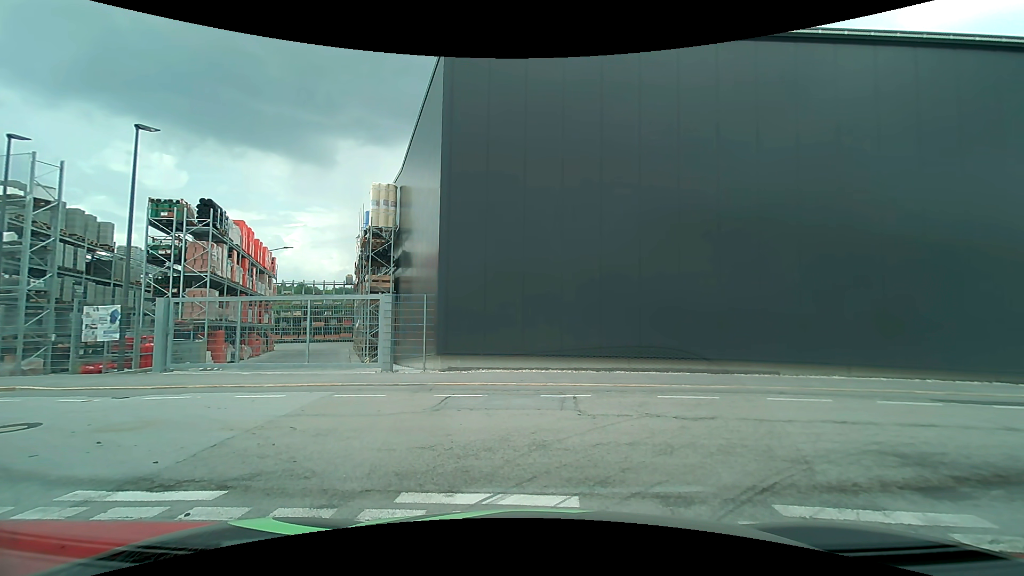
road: tertiary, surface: asphalt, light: Day
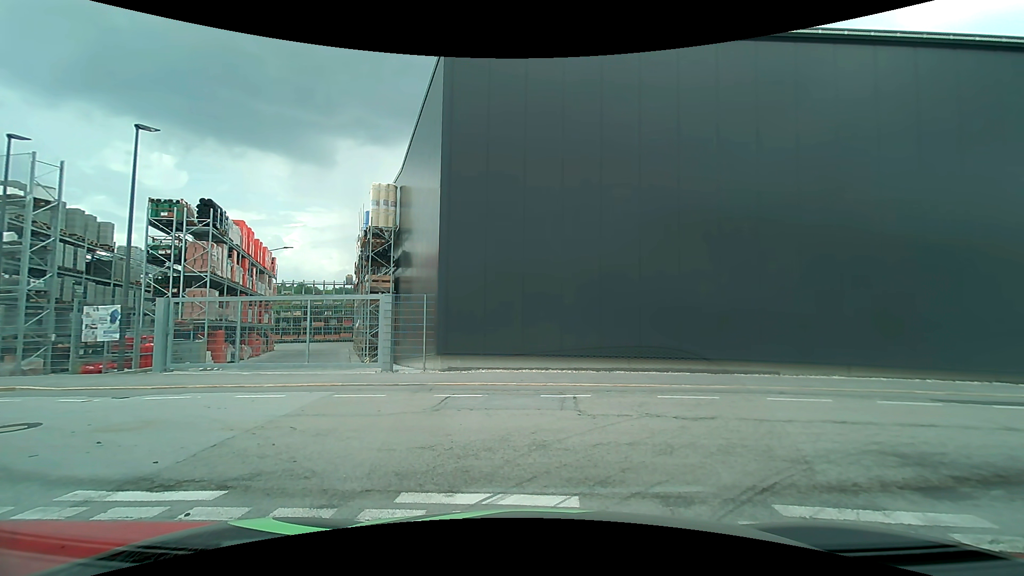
(0.0, 0.0) m; 0°
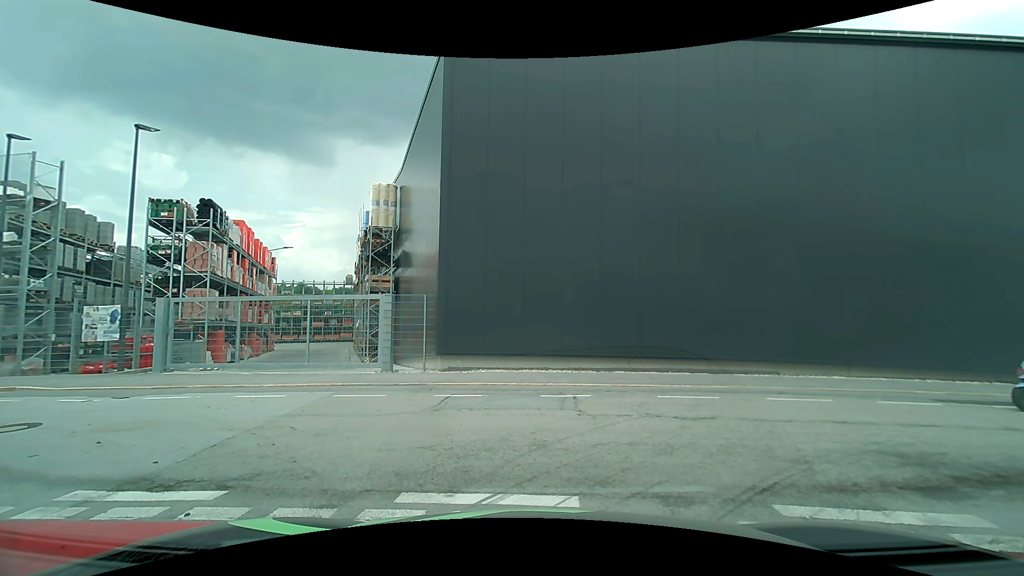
(0.0, 0.0) m; 0°
